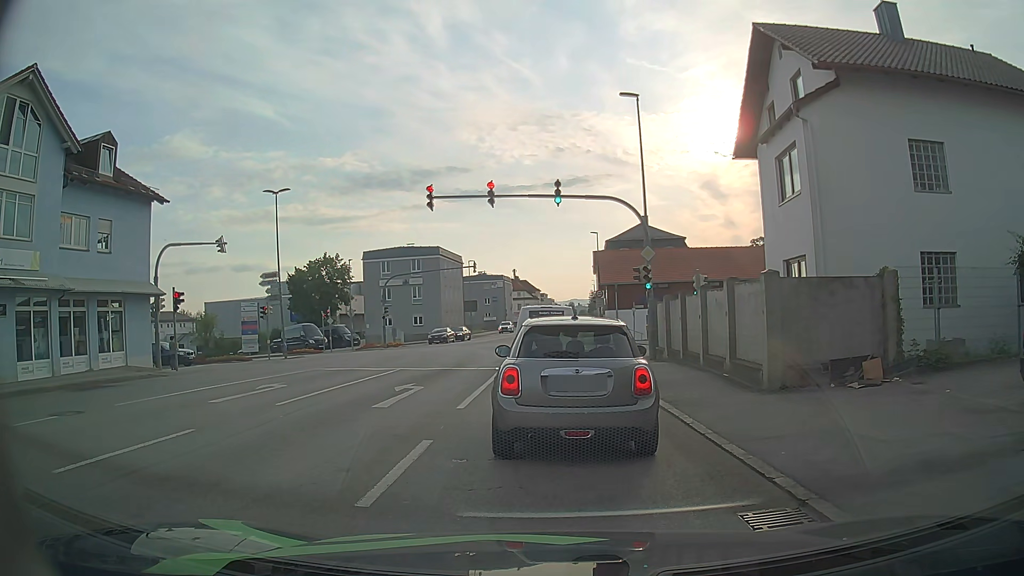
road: tertiary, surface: asphalt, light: Day
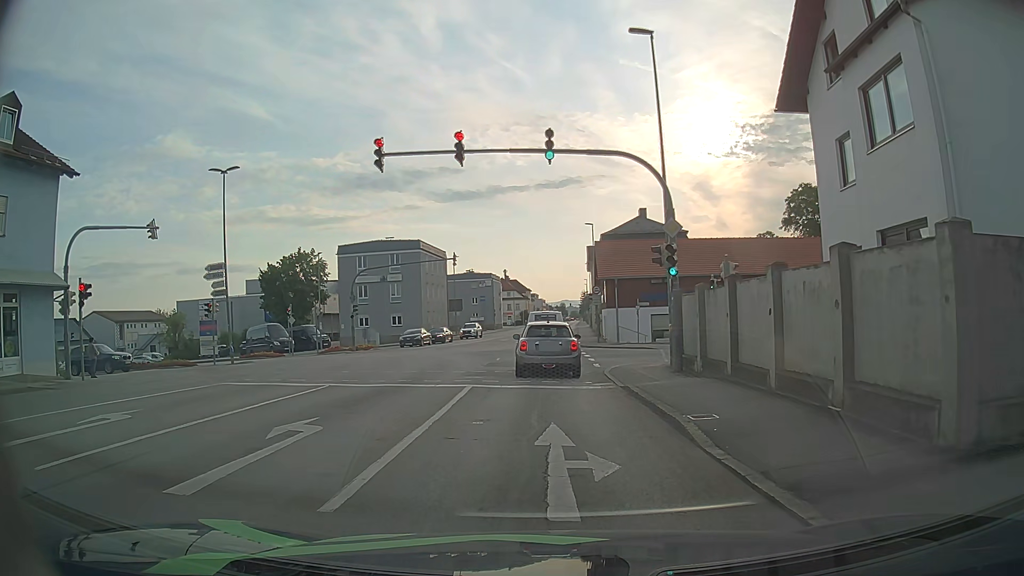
(+0.3, +6.6) m; +2°
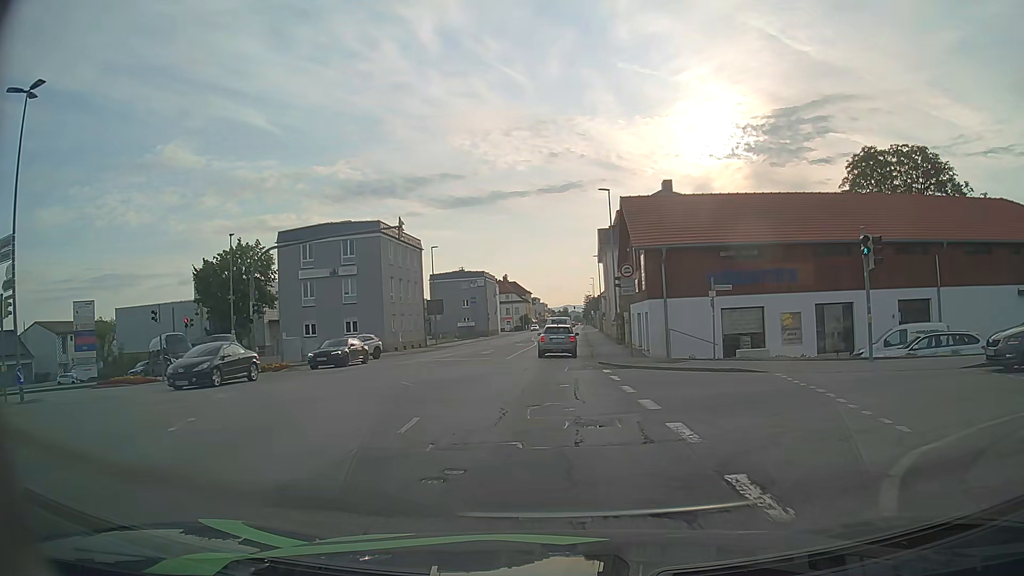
(+0.1, +17.4) m; +1°
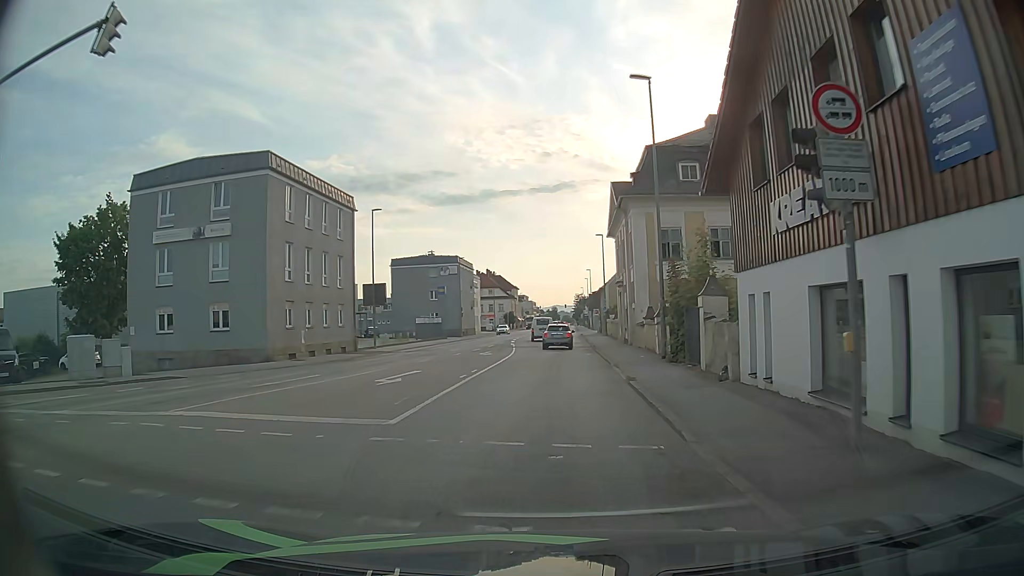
(-0.4, +21.3) m; -1°
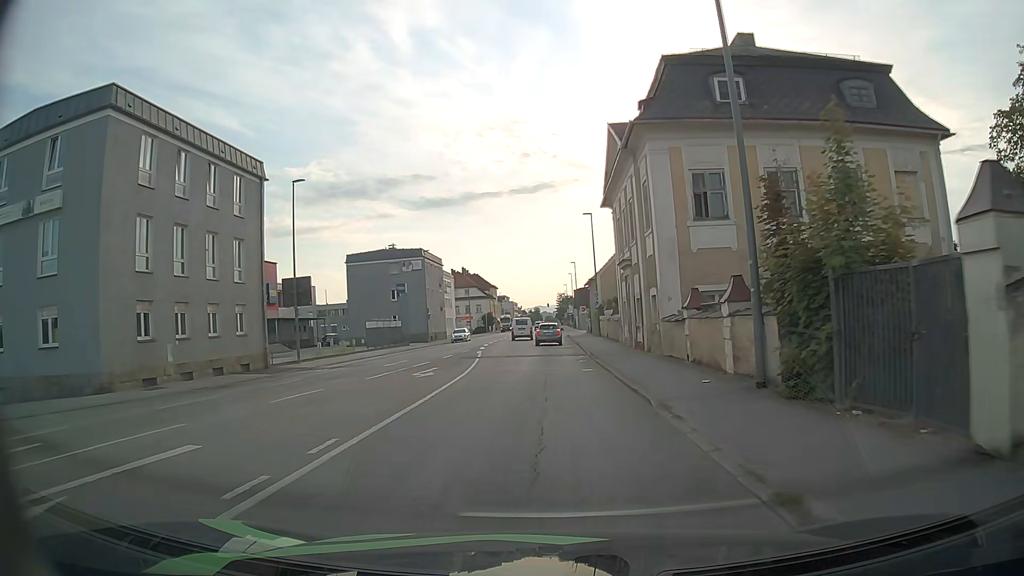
(+0.2, +12.5) m; +2°
